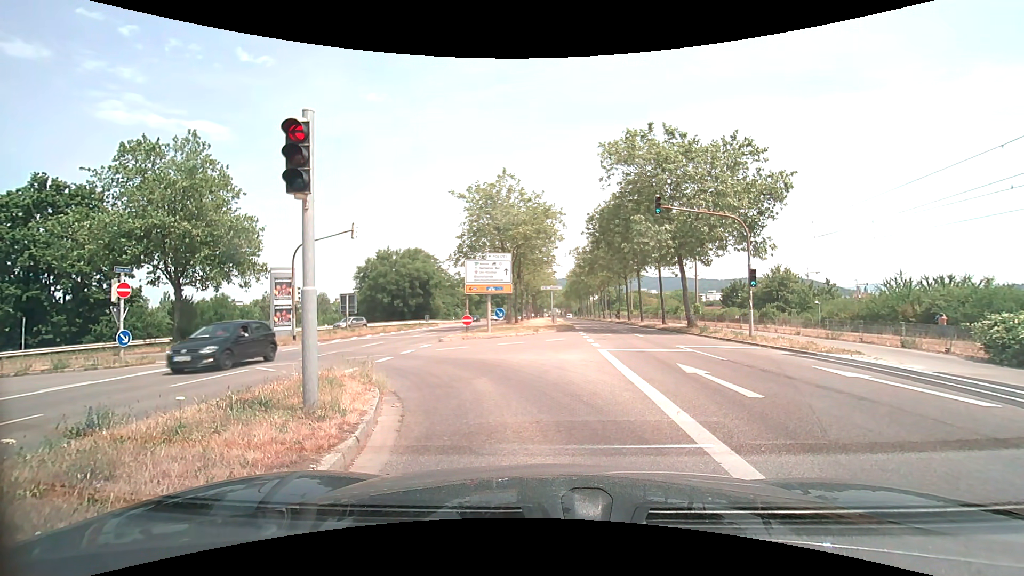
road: secondary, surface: asphalt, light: Day
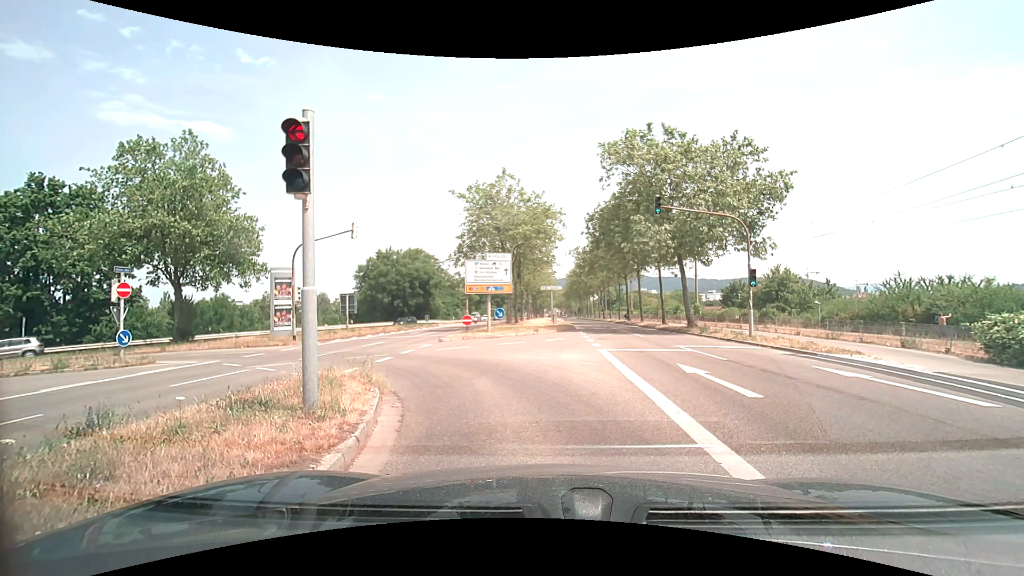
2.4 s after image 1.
(0.0, 0.0) m; 0°
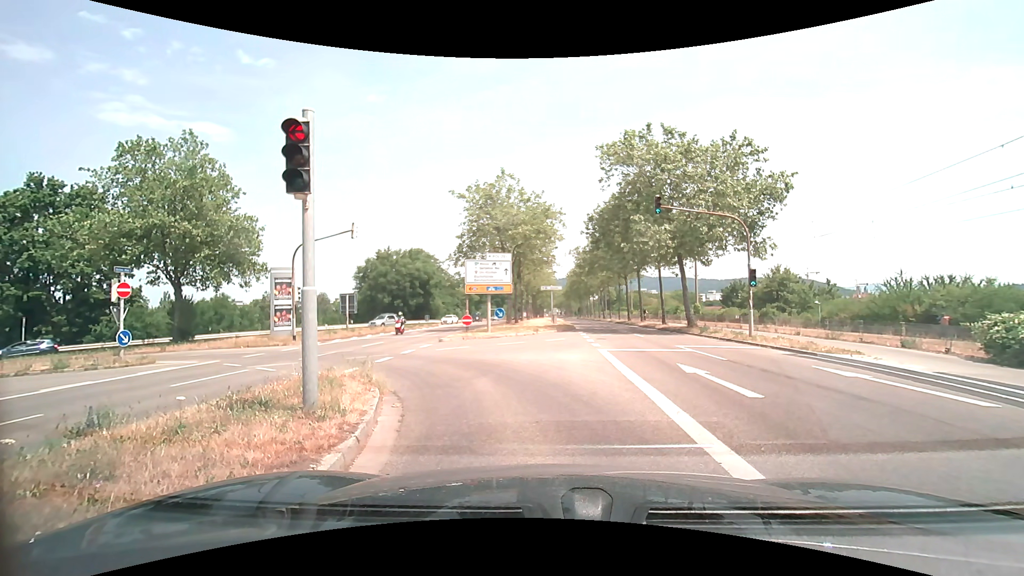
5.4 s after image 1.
(0.0, 0.0) m; 0°
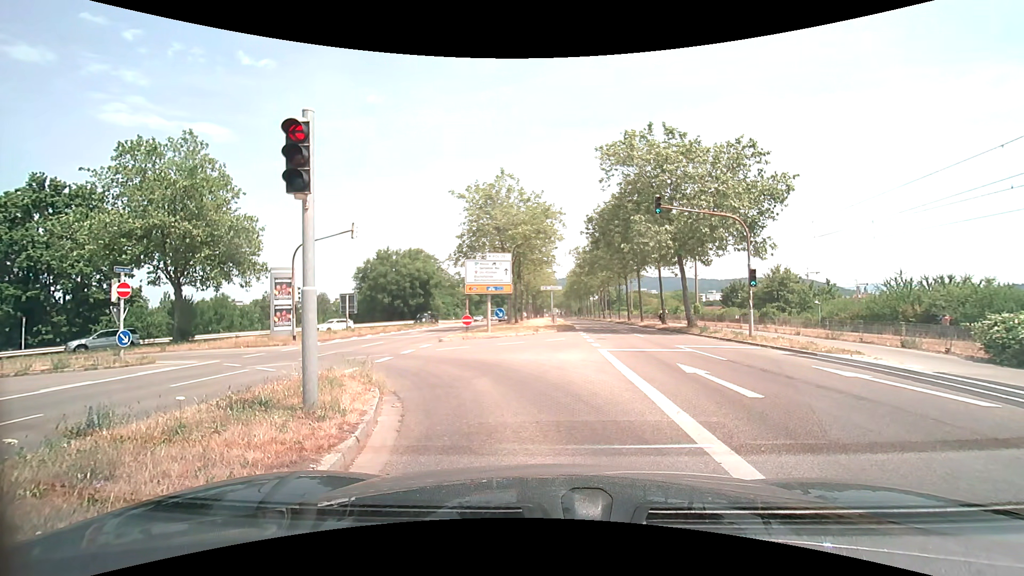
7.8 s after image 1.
(0.0, 0.0) m; 0°
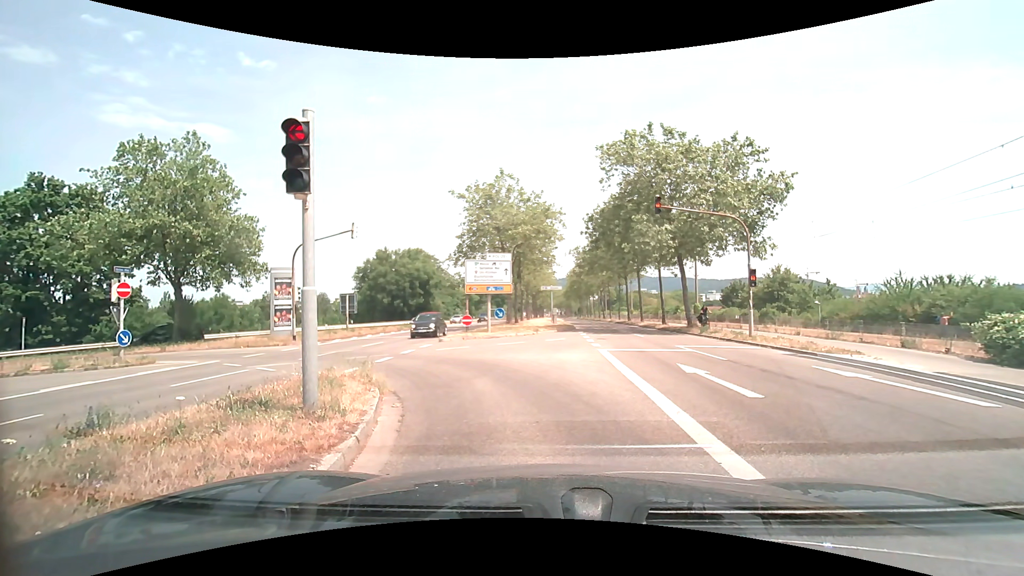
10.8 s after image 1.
(0.0, 0.0) m; 0°
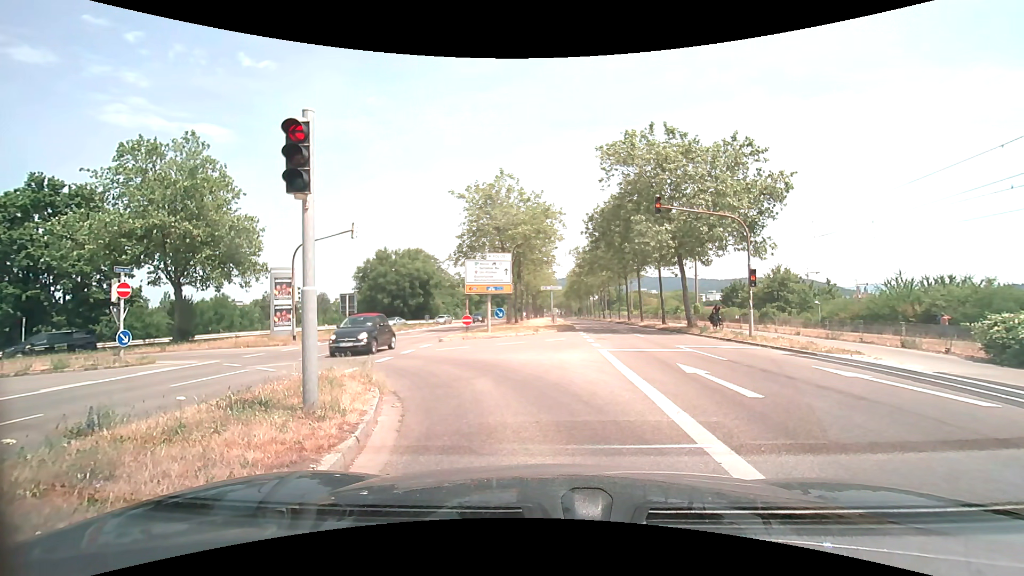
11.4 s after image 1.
(0.0, 0.0) m; 0°
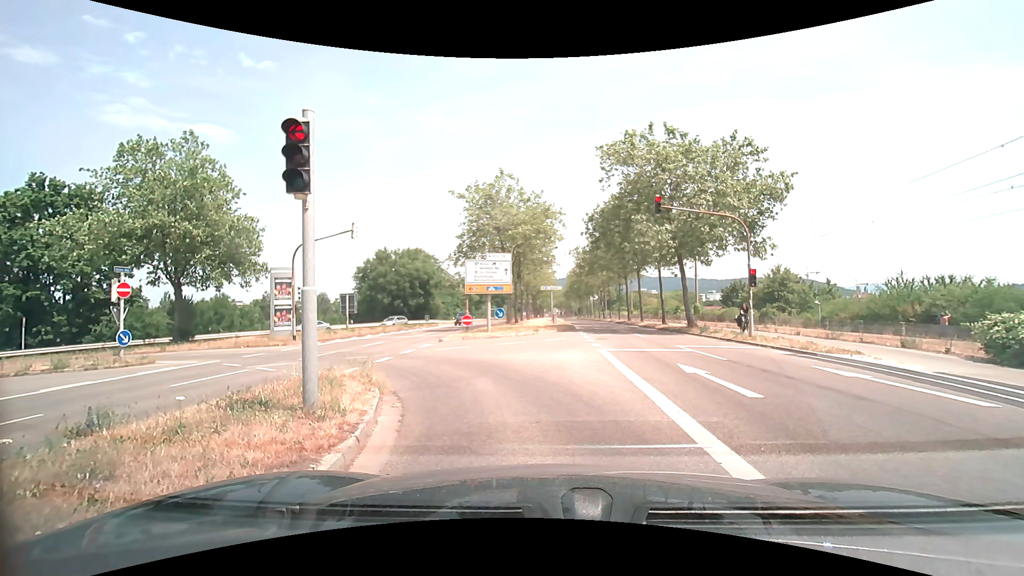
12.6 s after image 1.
(0.0, 0.0) m; 0°
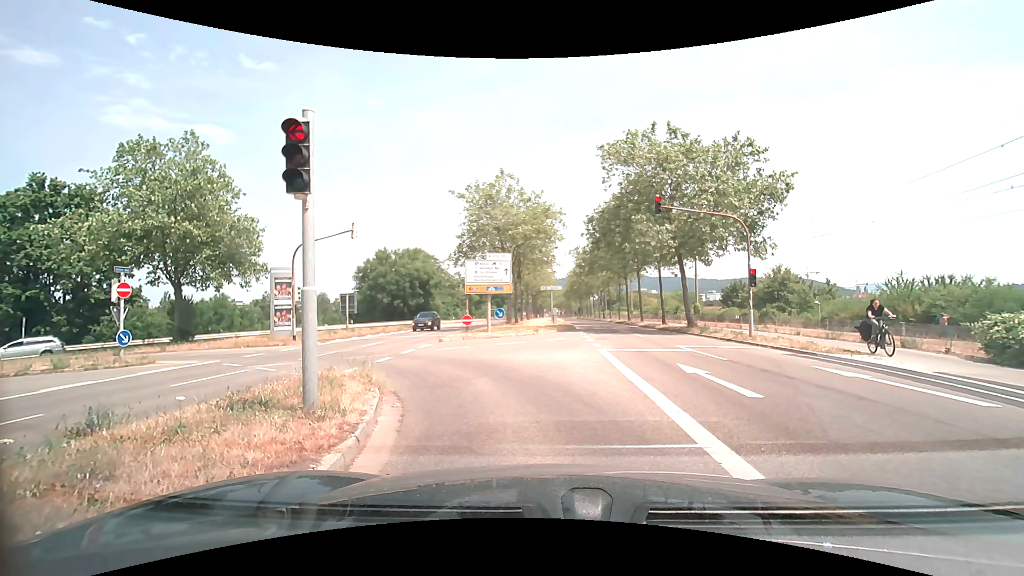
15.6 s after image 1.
(0.0, 0.0) m; 0°
